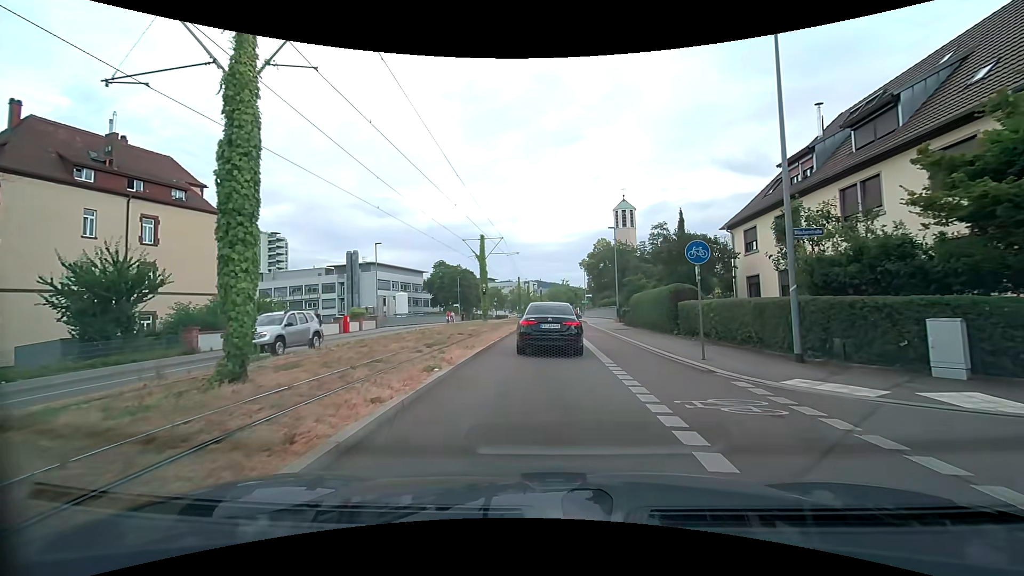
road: secondary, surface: asphalt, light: Day
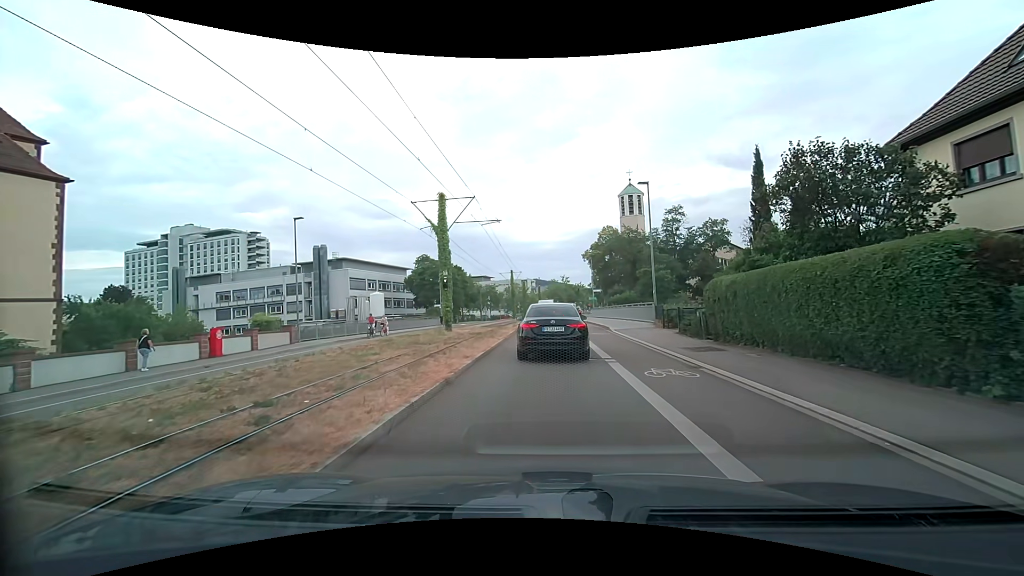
(-0.1, +15.4) m; -1°
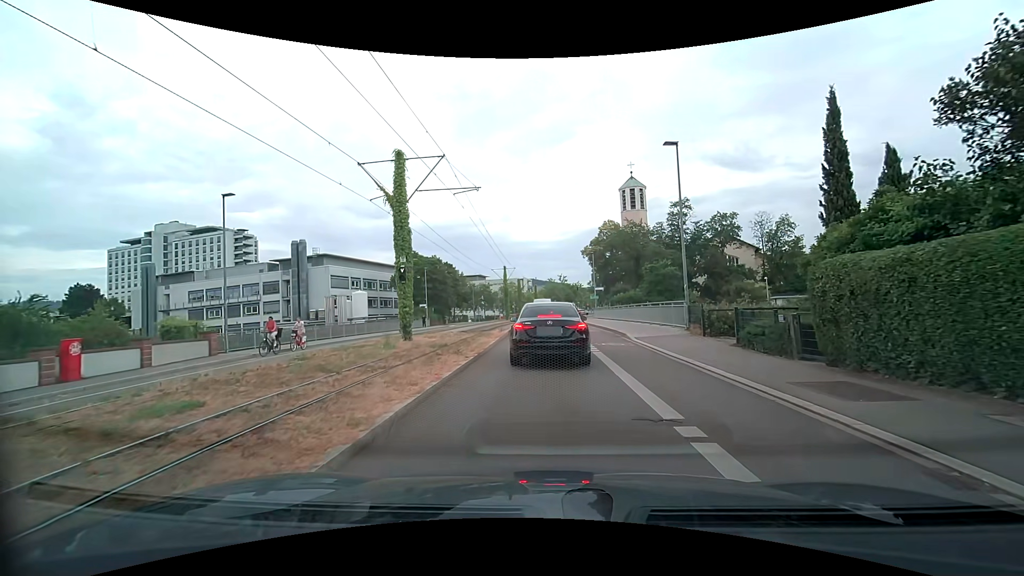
(+0.1, +7.0) m; 0°
